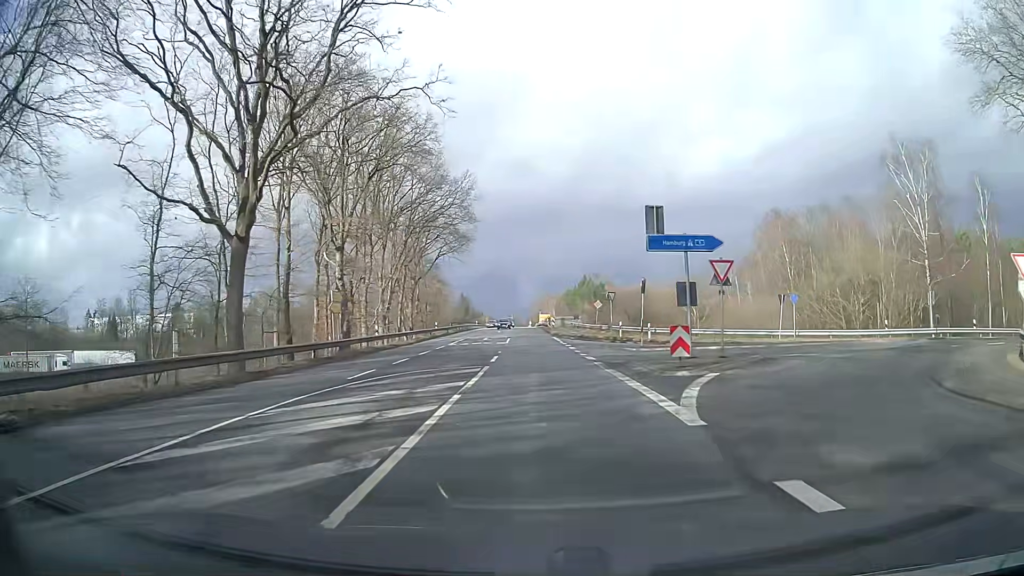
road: secondary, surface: asphalt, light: Day
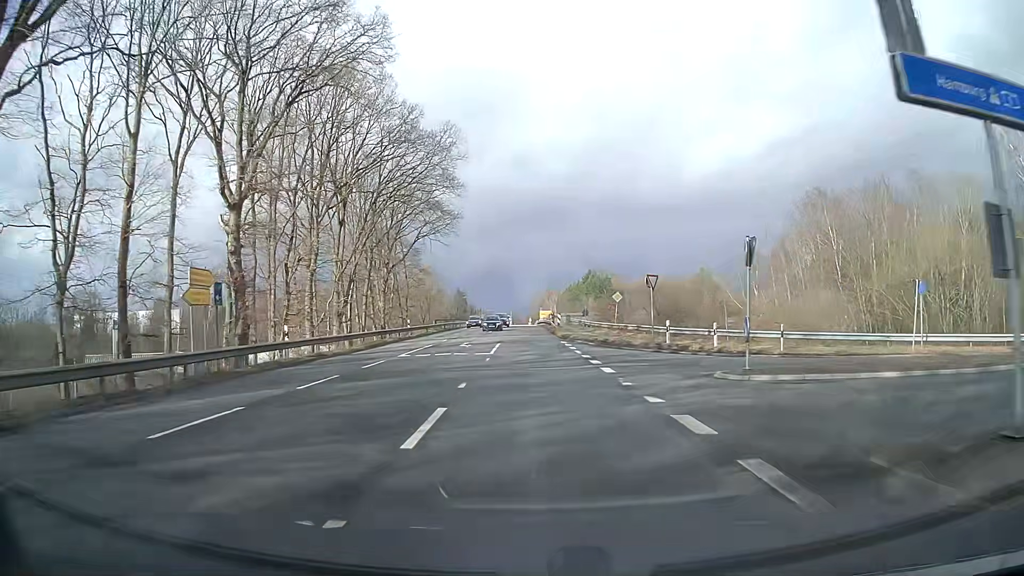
(-0.1, +15.2) m; 0°
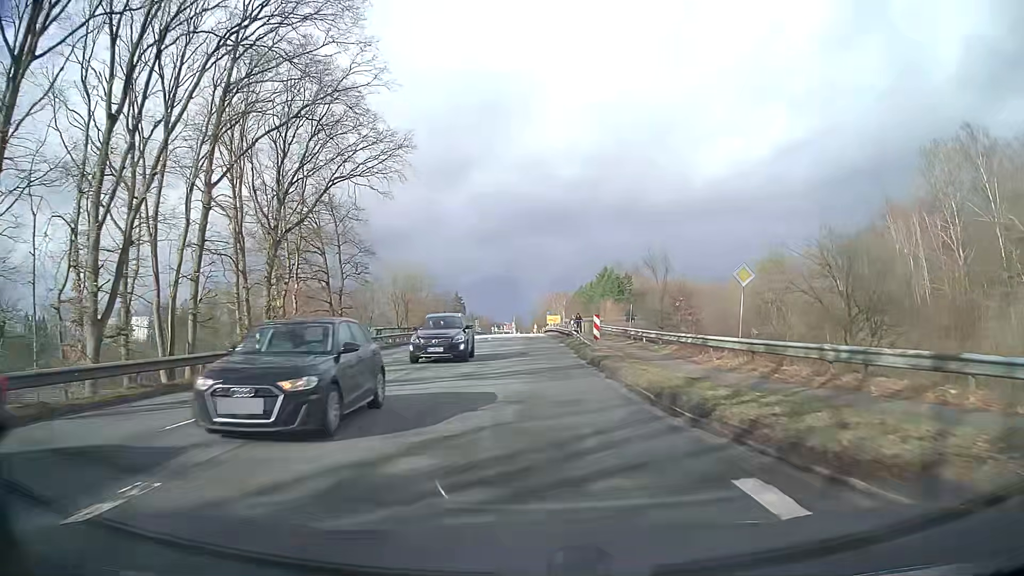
(-0.2, +30.5) m; -1°
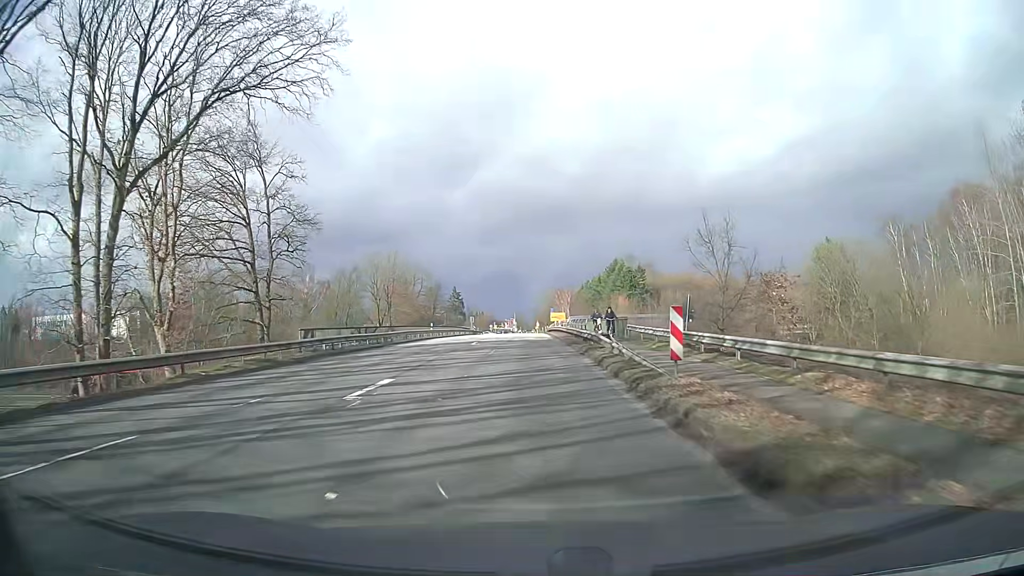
(0.0, +15.2) m; 0°
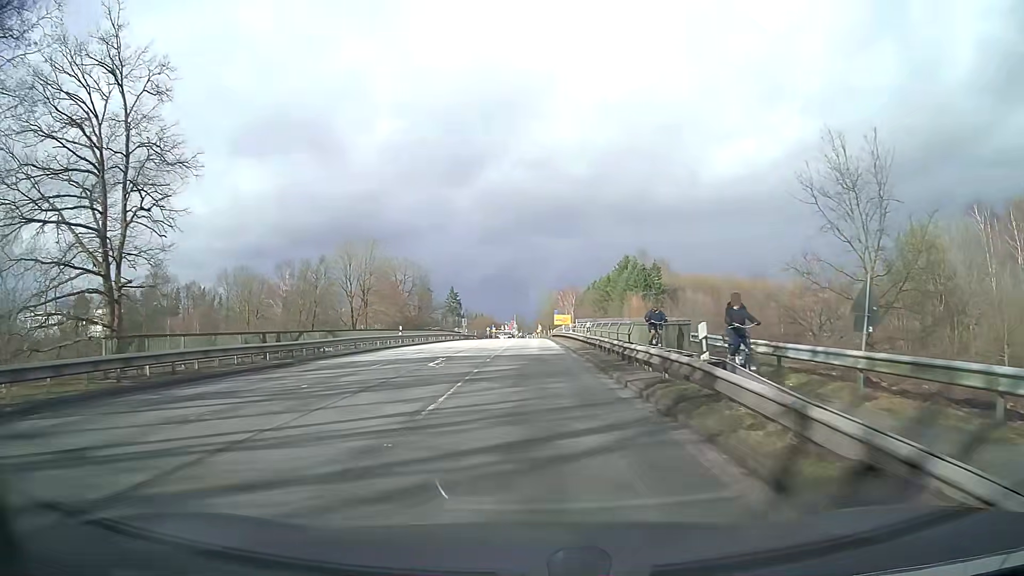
(0.0, +15.2) m; 0°
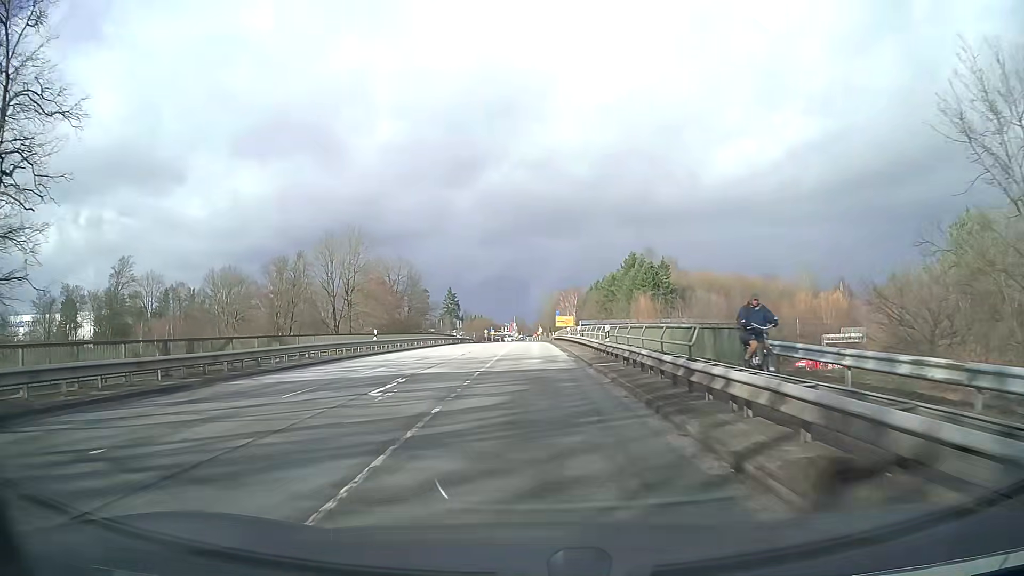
(0.0, +7.6) m; 0°
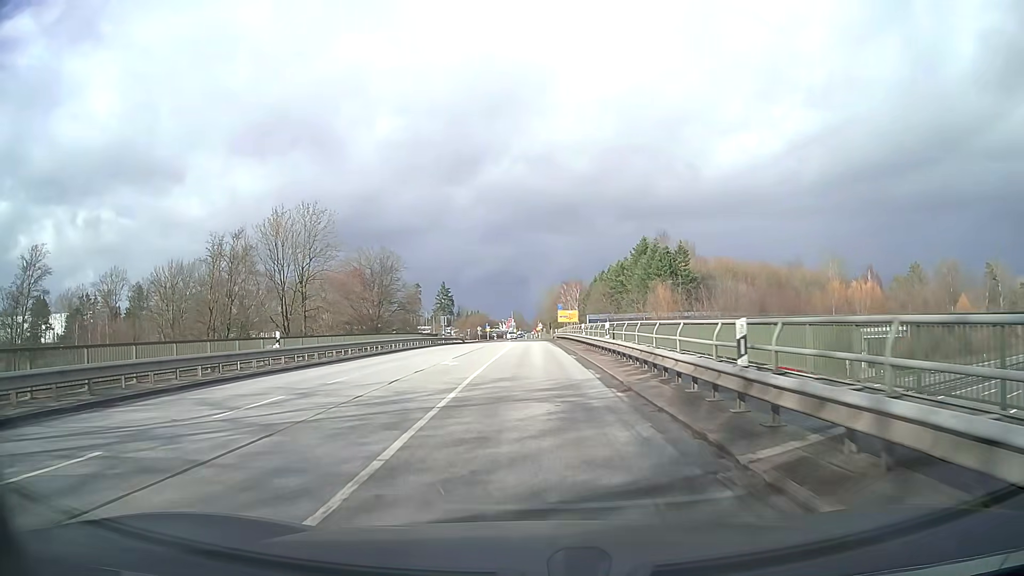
(0.0, +15.2) m; 0°
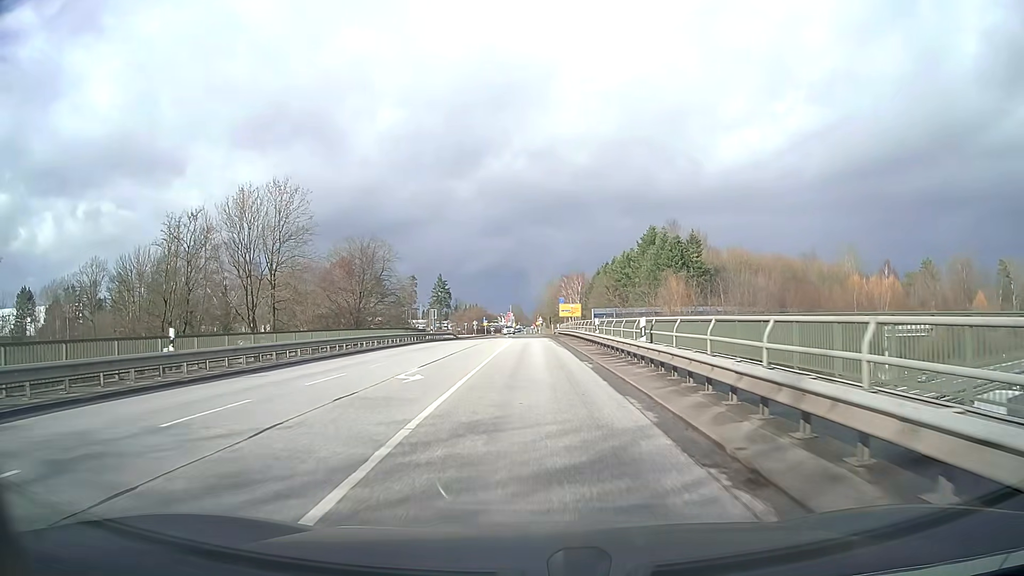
(0.0, +7.6) m; 0°
(0, +10) (0, +20) (0, +30) (0, +40) (0, +50) (0, +60) (0, +70) (0, +80) (-1, +90) (-1, +100) m
